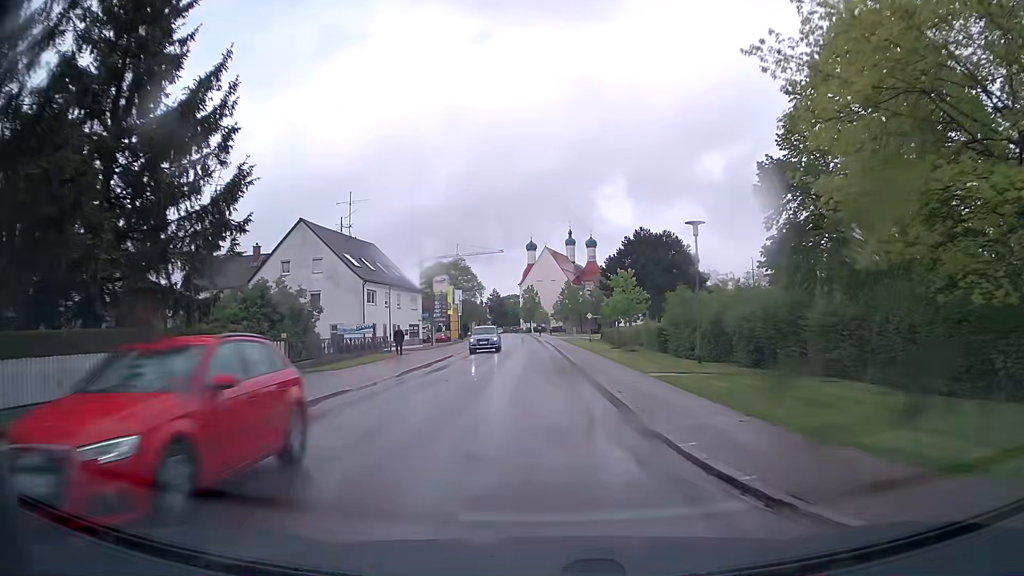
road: tertiary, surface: asphalt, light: Day
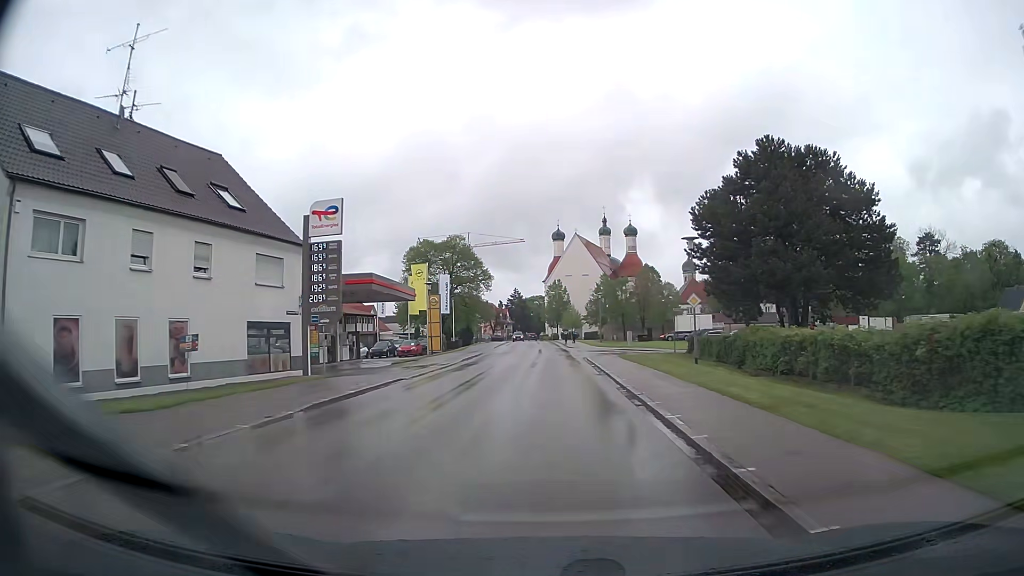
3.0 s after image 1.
(-0.6, +38.3) m; -2°
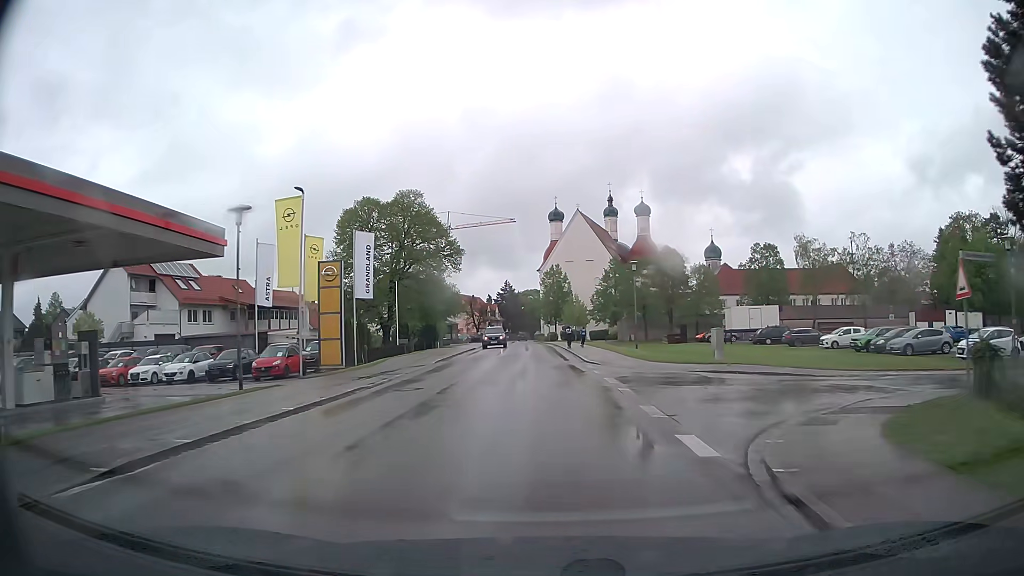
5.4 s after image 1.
(+0.2, +30.4) m; 0°
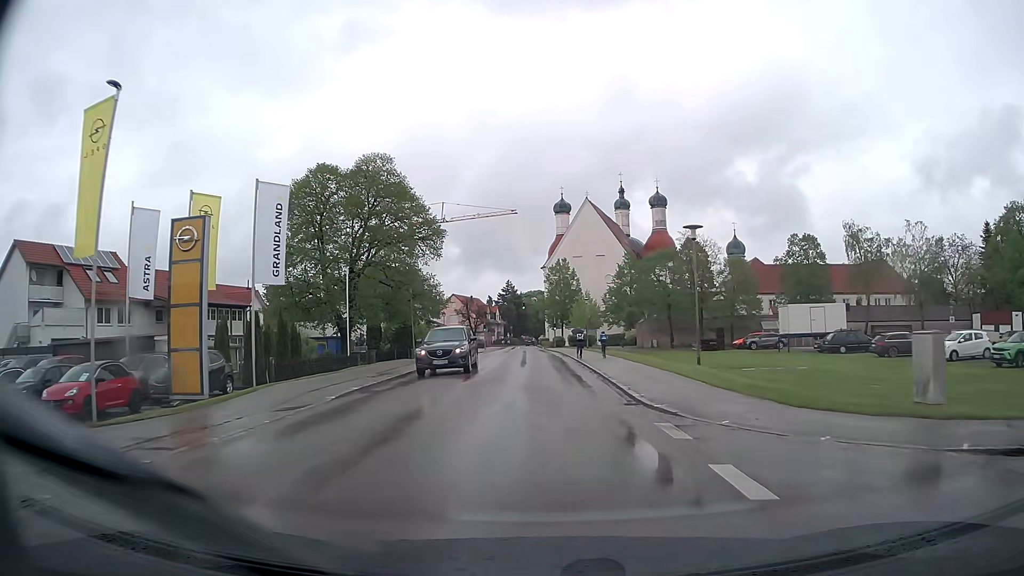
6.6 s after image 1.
(0.0, +15.2) m; 0°
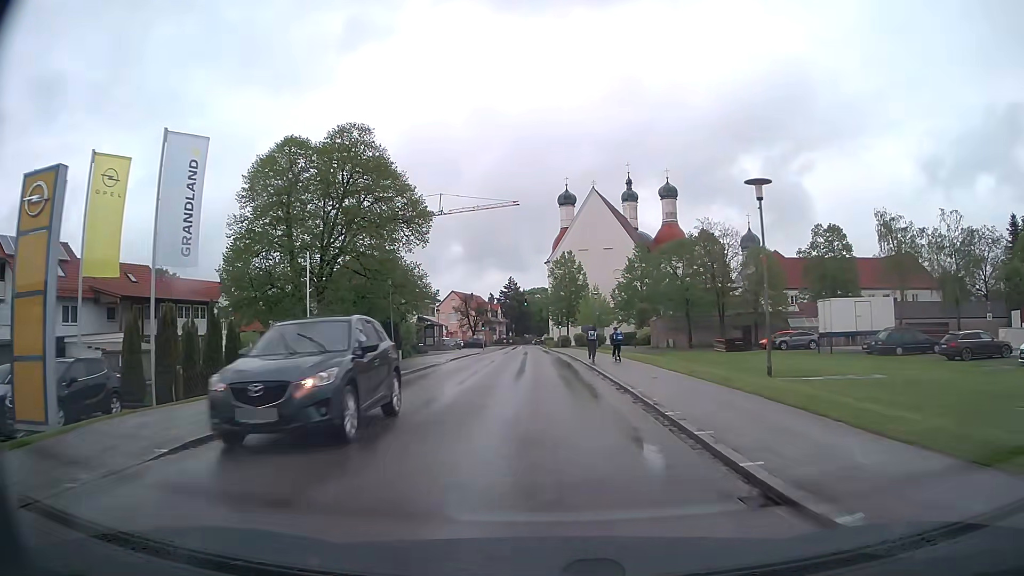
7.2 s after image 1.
(0.0, +7.6) m; 0°
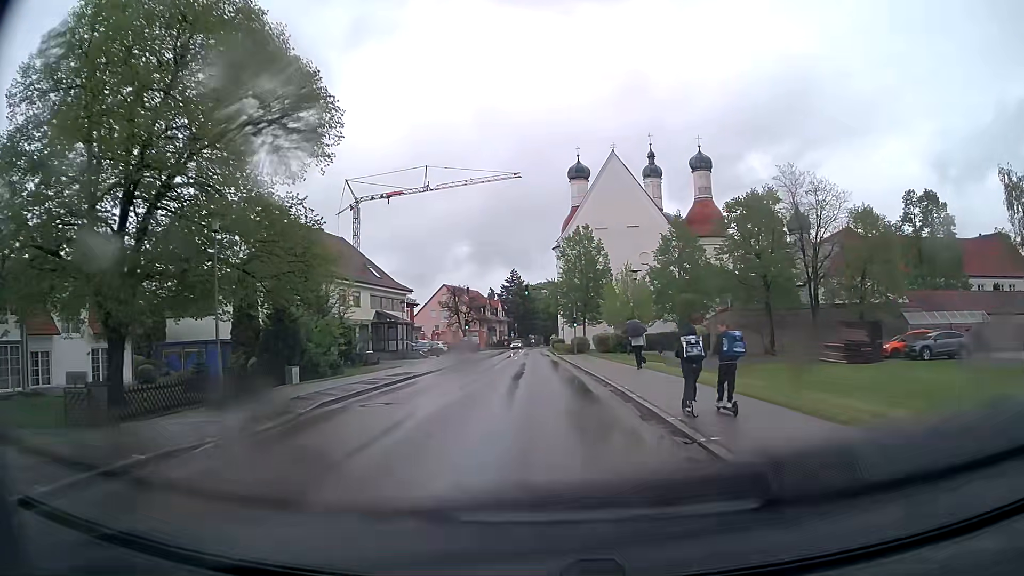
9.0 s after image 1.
(-0.2, +22.8) m; -1°
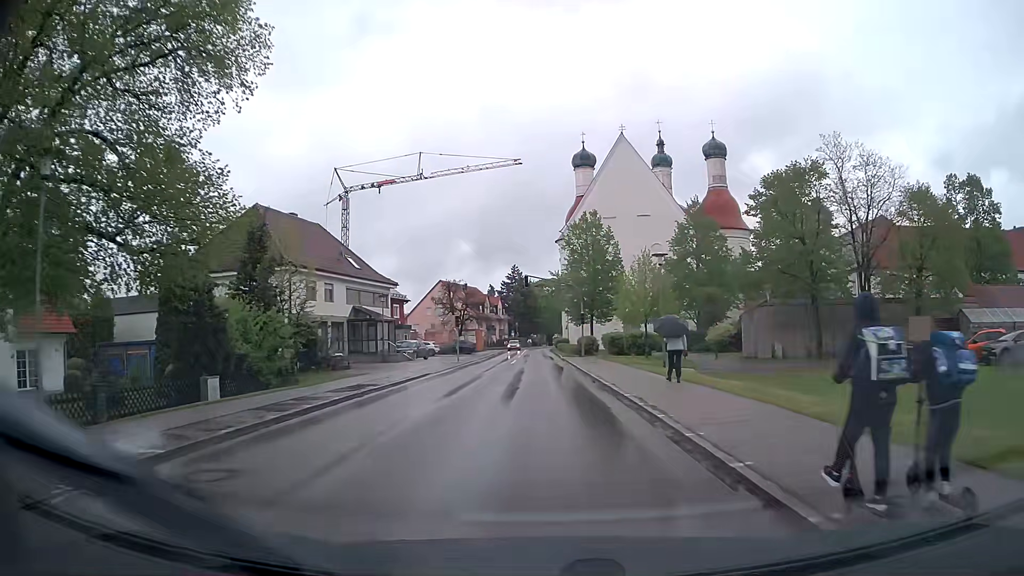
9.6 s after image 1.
(0.0, +7.6) m; 0°
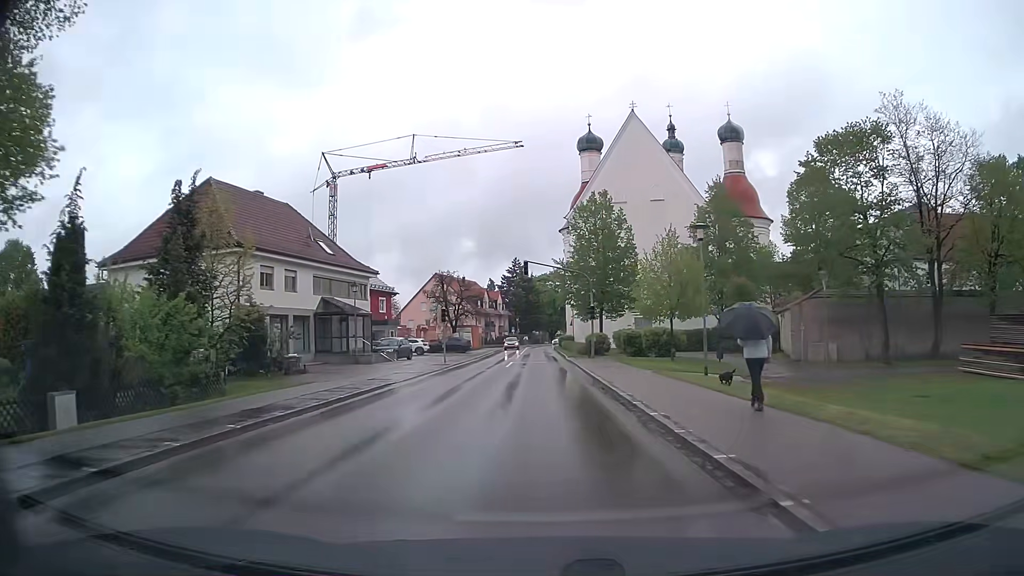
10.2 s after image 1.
(0.0, +7.6) m; 0°
